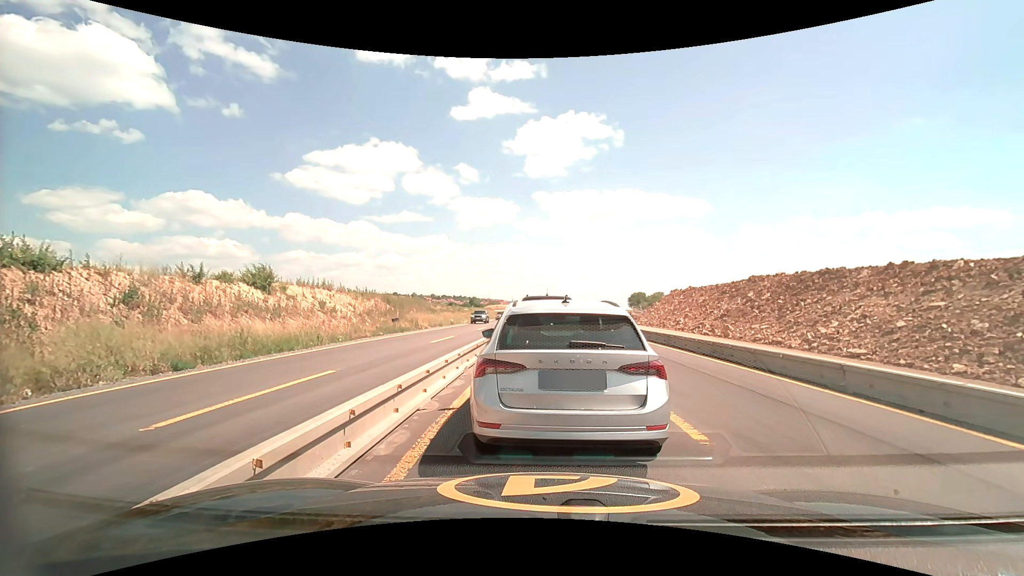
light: Day
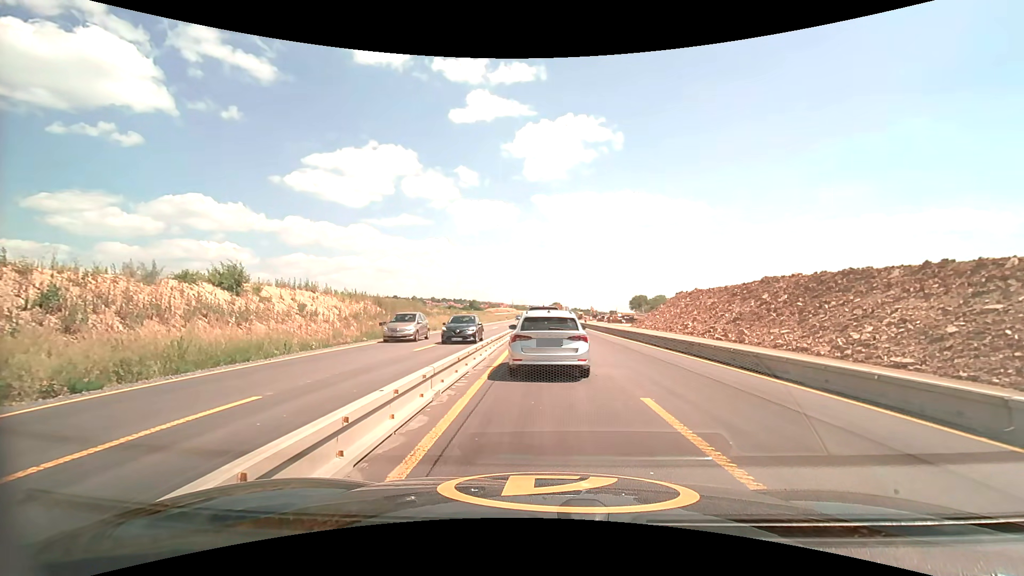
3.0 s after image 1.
(0.0, +3.4) m; 0°
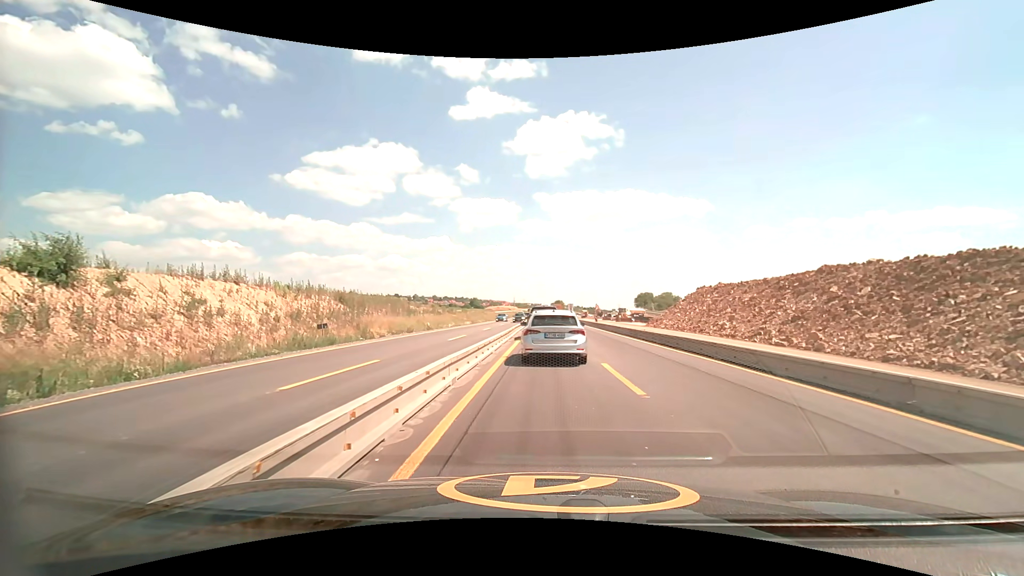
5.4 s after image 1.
(-0.1, +10.8) m; -1°
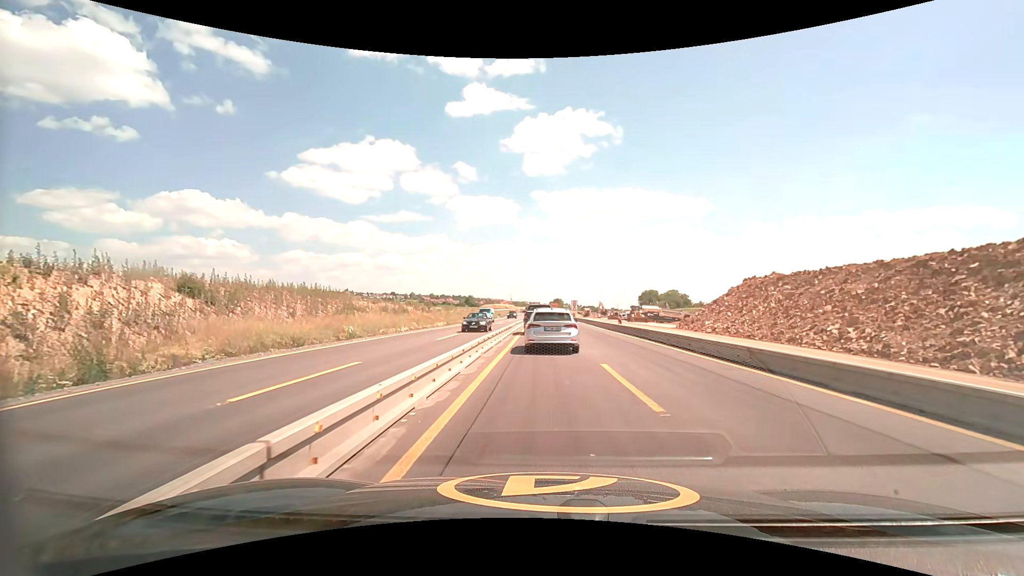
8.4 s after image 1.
(+0.1, +18.6) m; 0°
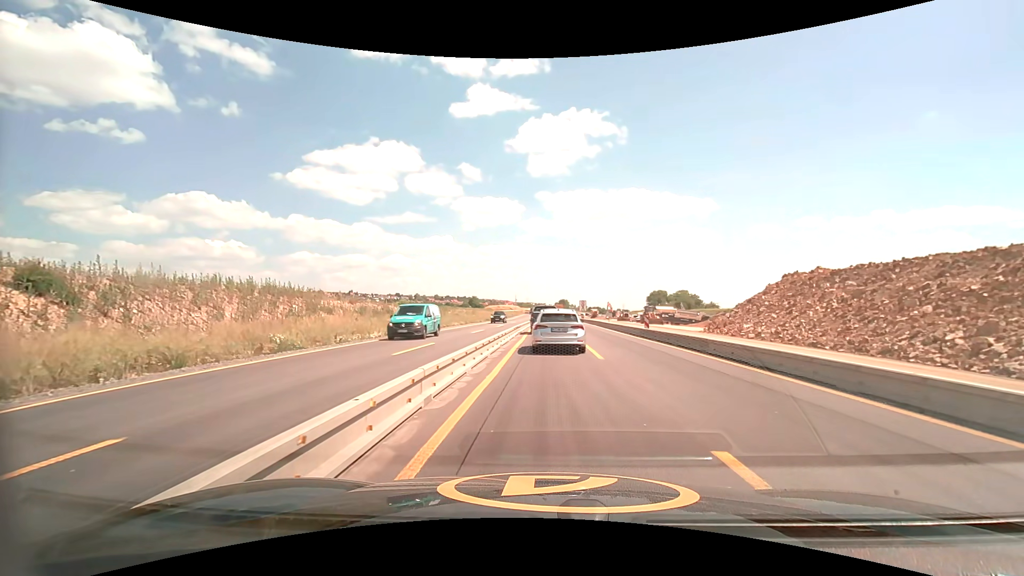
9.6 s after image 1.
(-0.1, +8.0) m; -1°
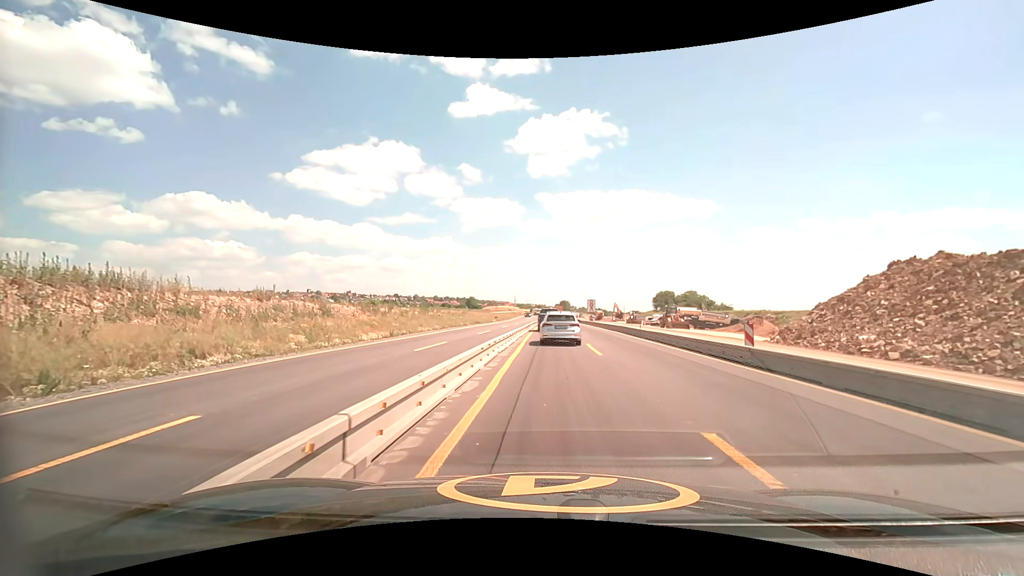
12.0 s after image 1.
(0.0, +15.2) m; 0°
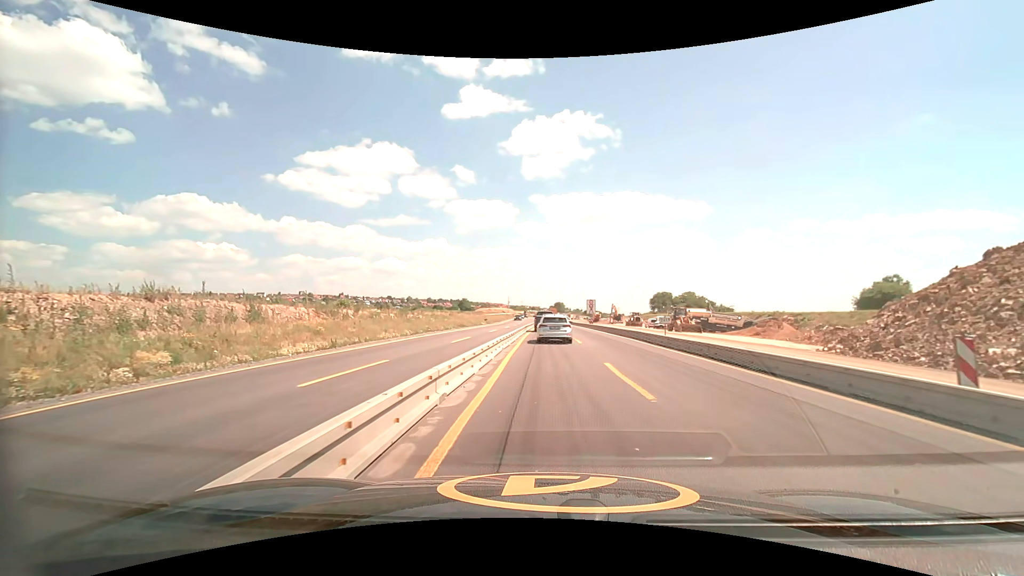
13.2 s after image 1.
(+0.1, +8.5) m; +1°
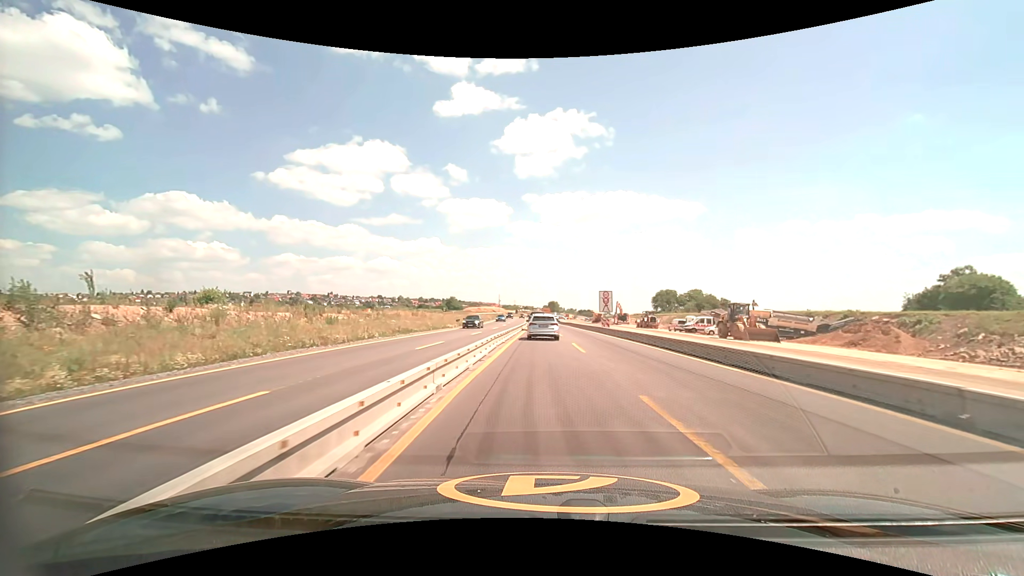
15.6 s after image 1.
(+0.3, +23.7) m; +1°
(0, +10) (0, +20) (0, +30) (0, +40) (0, +50) (0, +60) (0, +70) (0, +80) (-1, +90) (-1, +100) m
